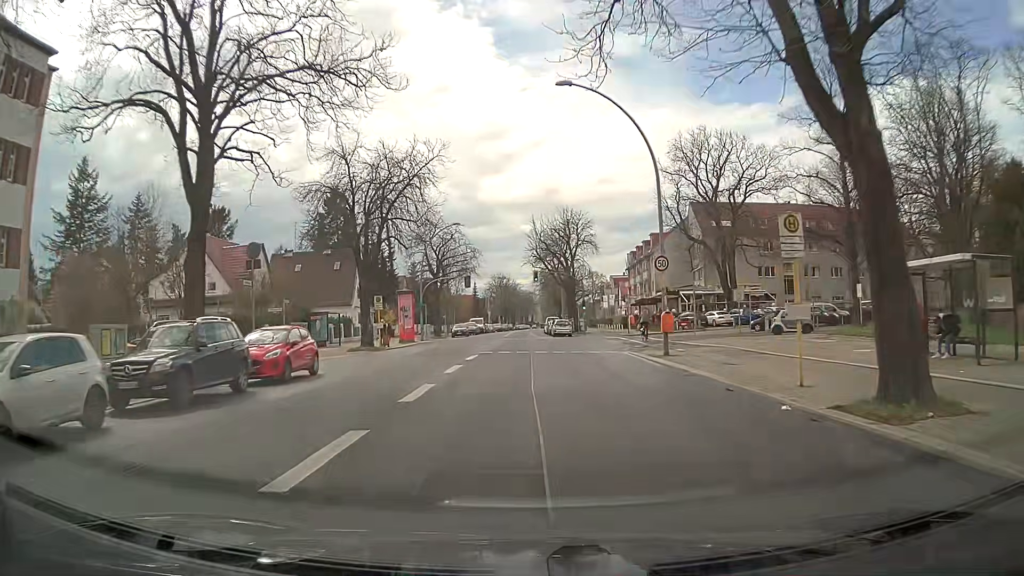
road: secondary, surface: asphalt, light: Day
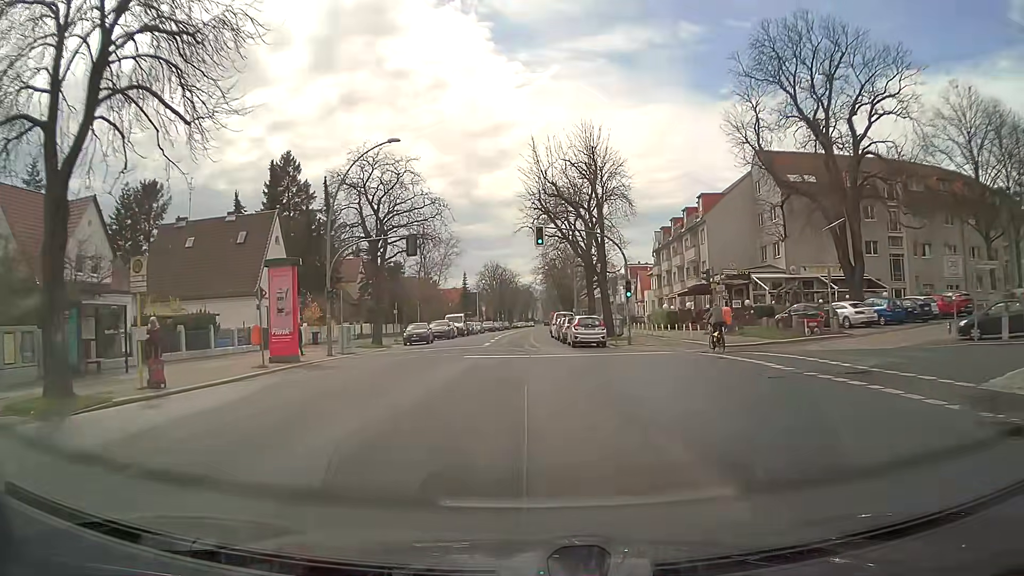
(+0.1, +27.4) m; 0°
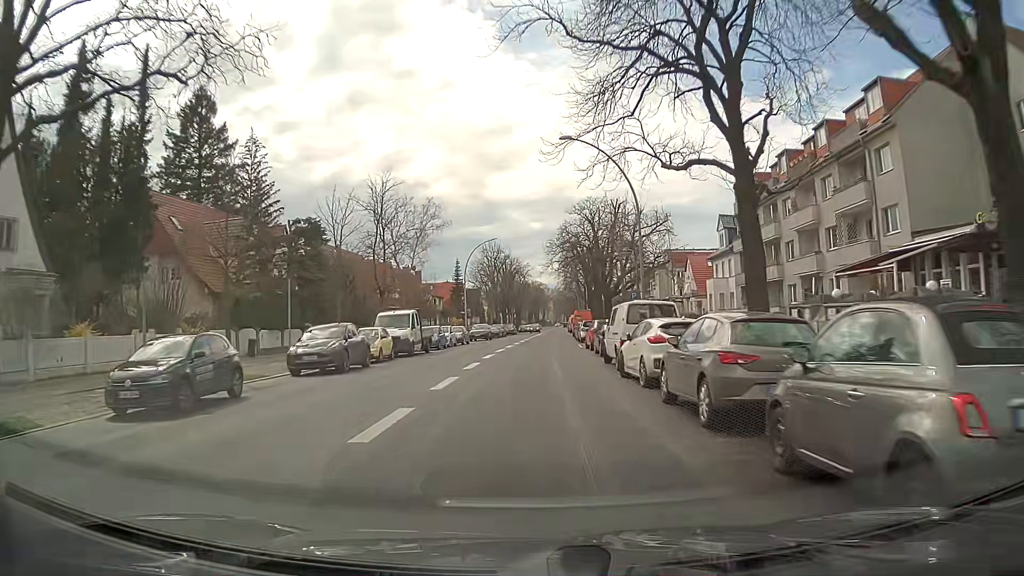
(-0.2, +34.0) m; -1°
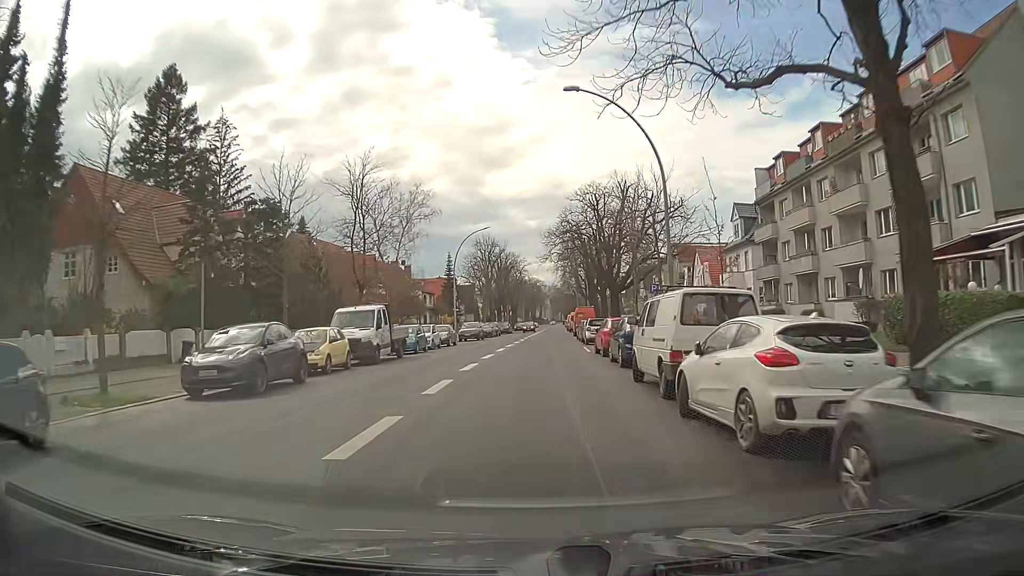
(+0.1, +6.9) m; +1°
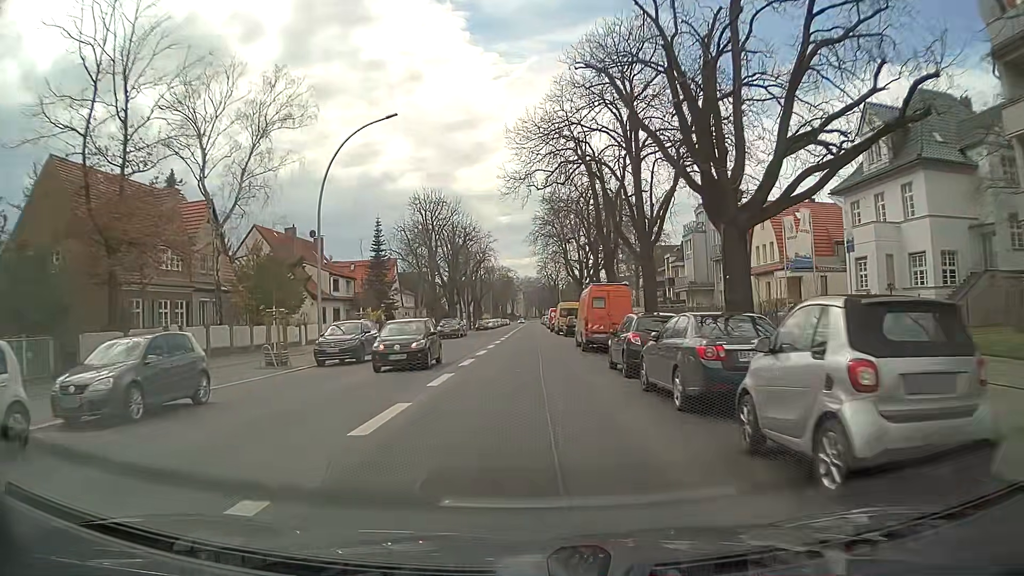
(+0.6, +34.7) m; +2°
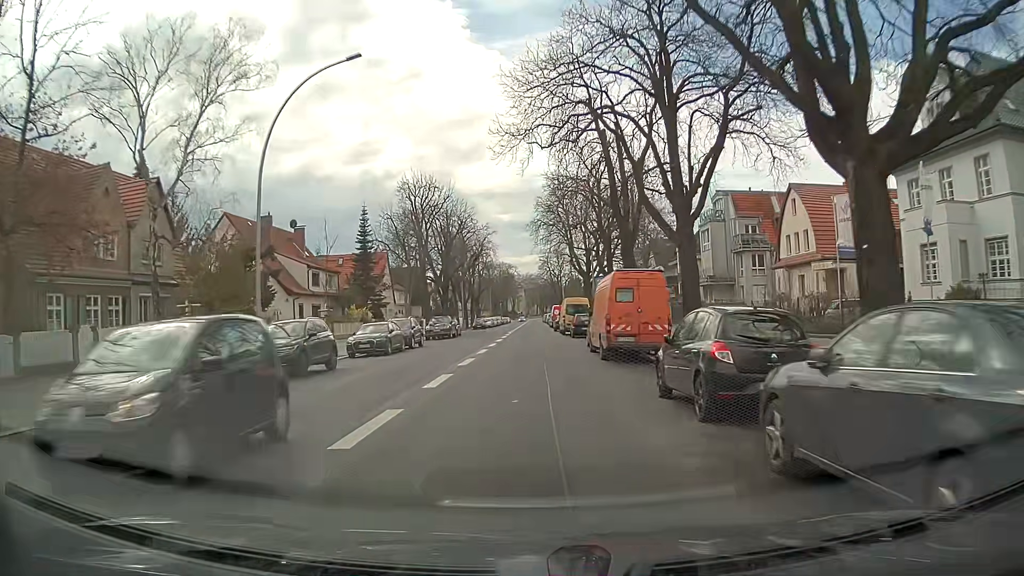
(0.0, +6.9) m; -1°
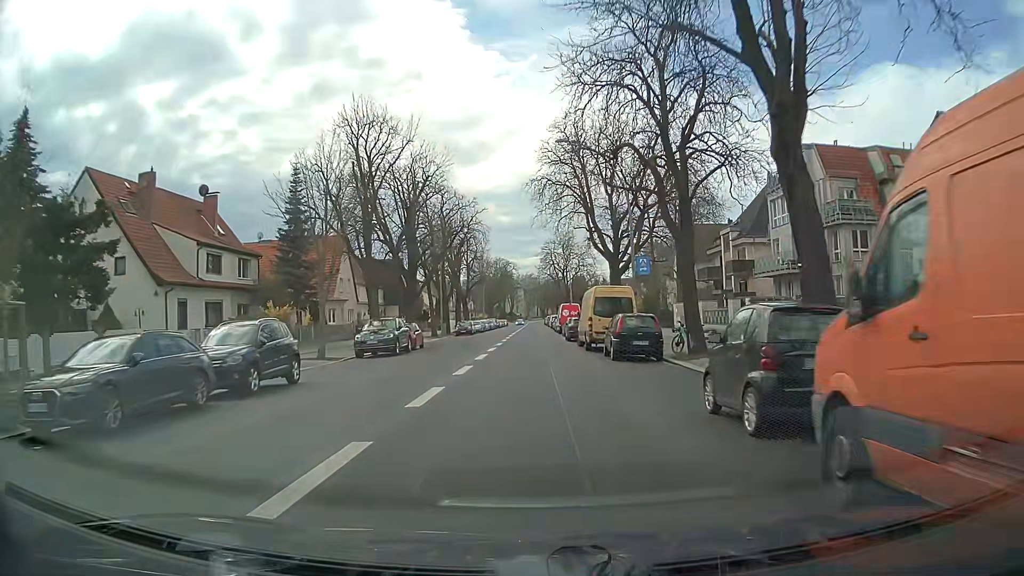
(+0.1, +20.6) m; +1°
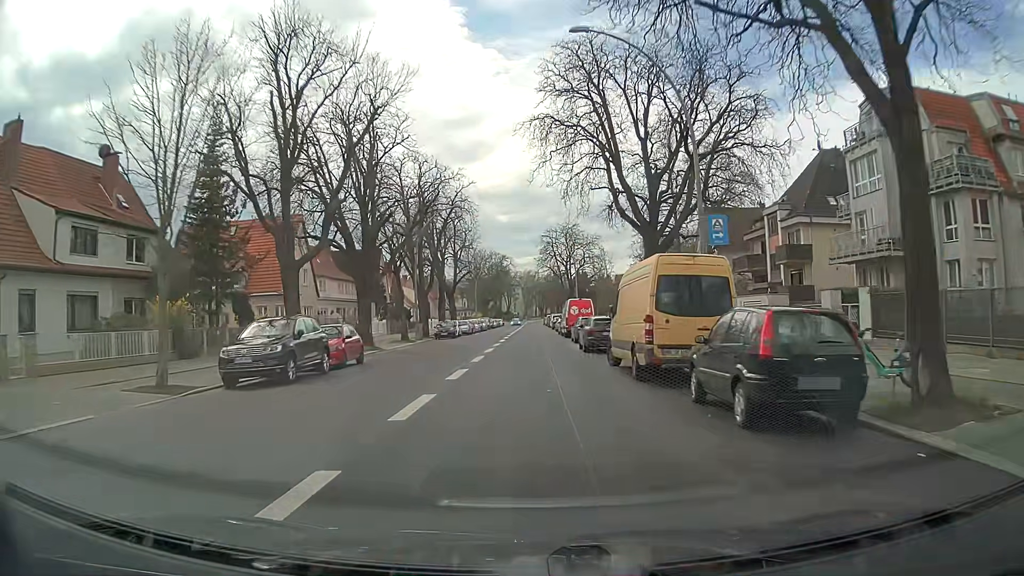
(-0.1, +13.5) m; 0°
